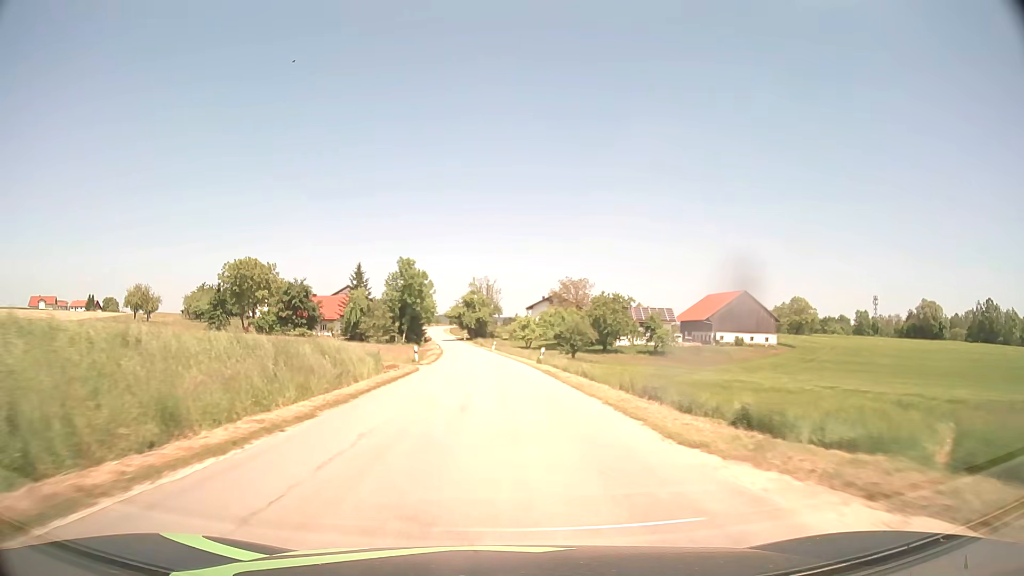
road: tertiary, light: Day
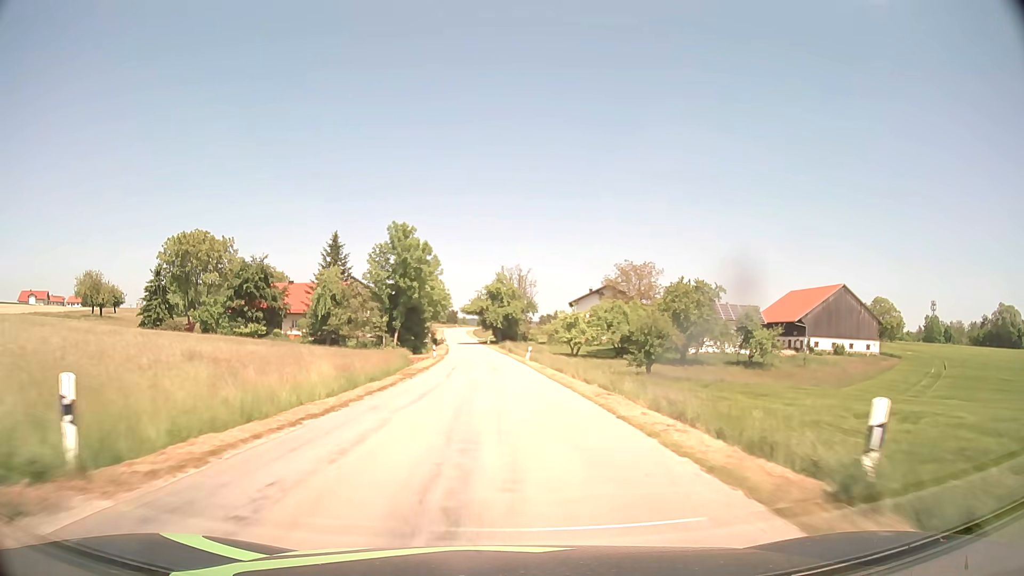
(-0.8, +33.4) m; -3°
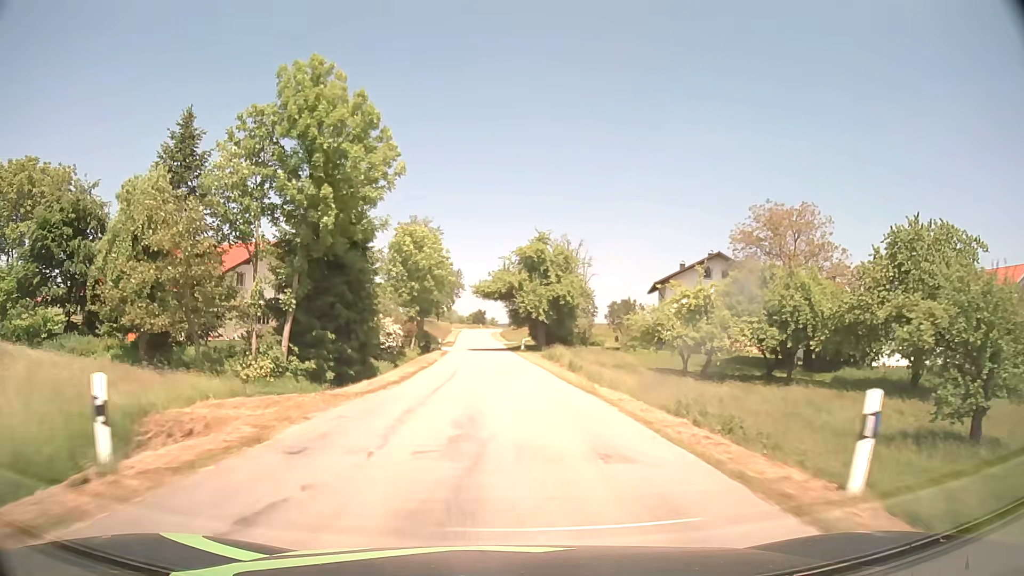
(-1.2, +44.2) m; -3°
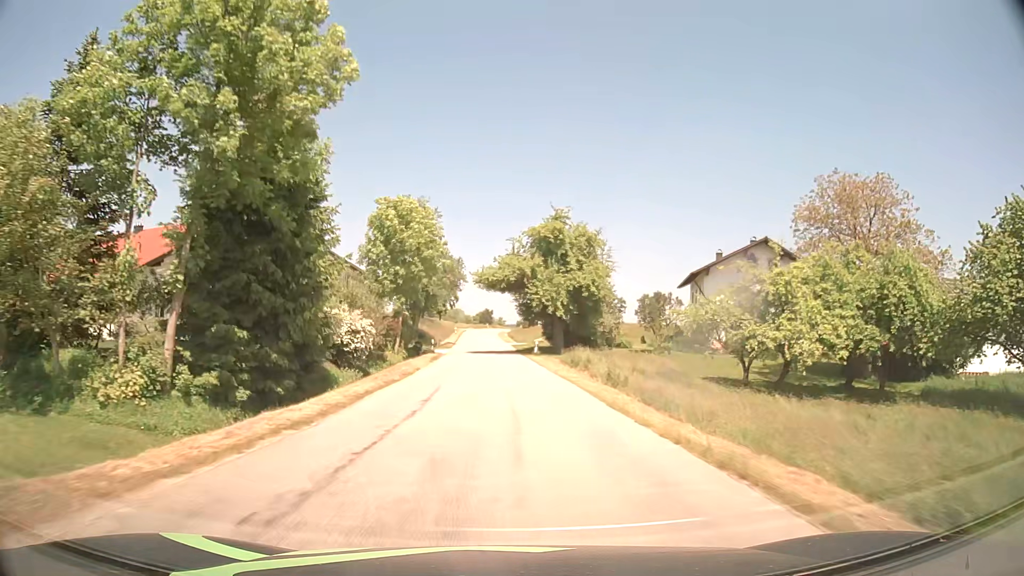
(-0.1, +10.8) m; -1°
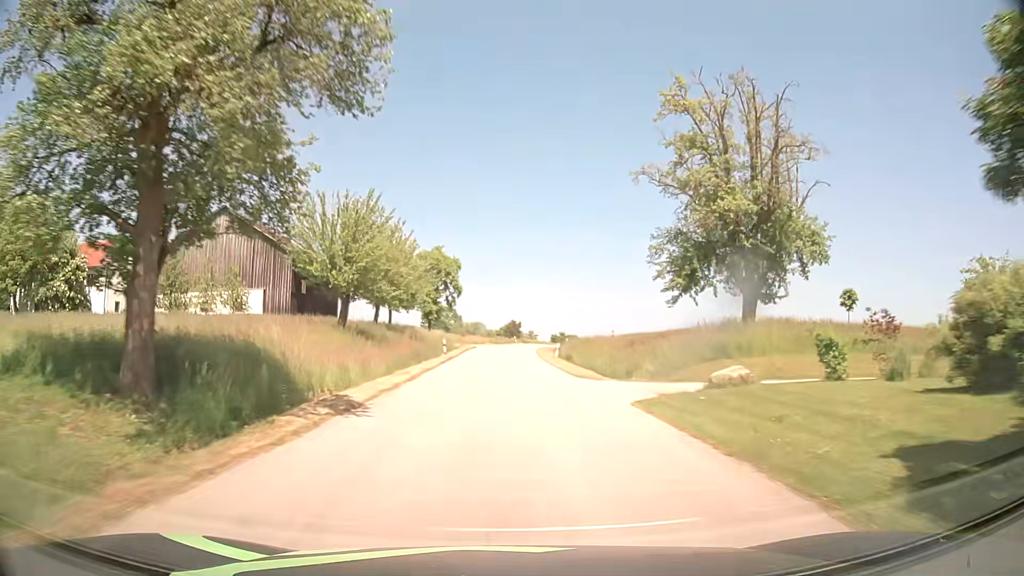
(-1.4, +52.0) m; -2°
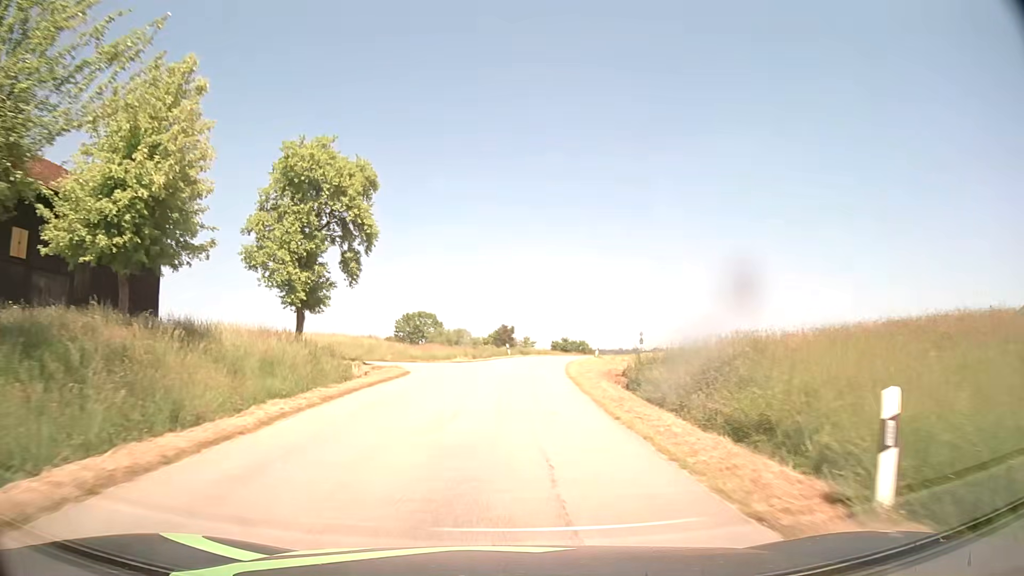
(+0.2, +38.5) m; 0°
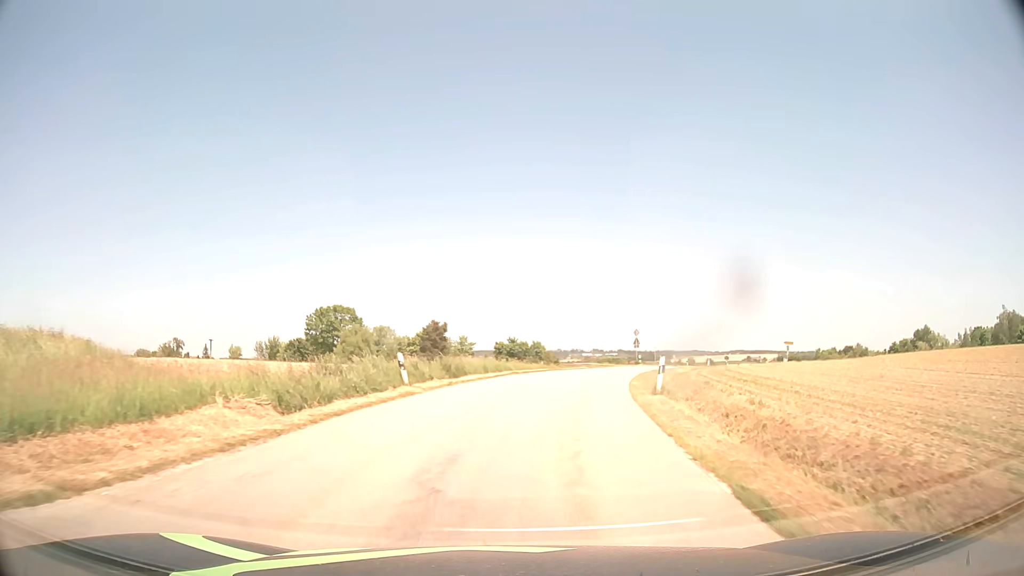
(+1.3, +35.0) m; +5°
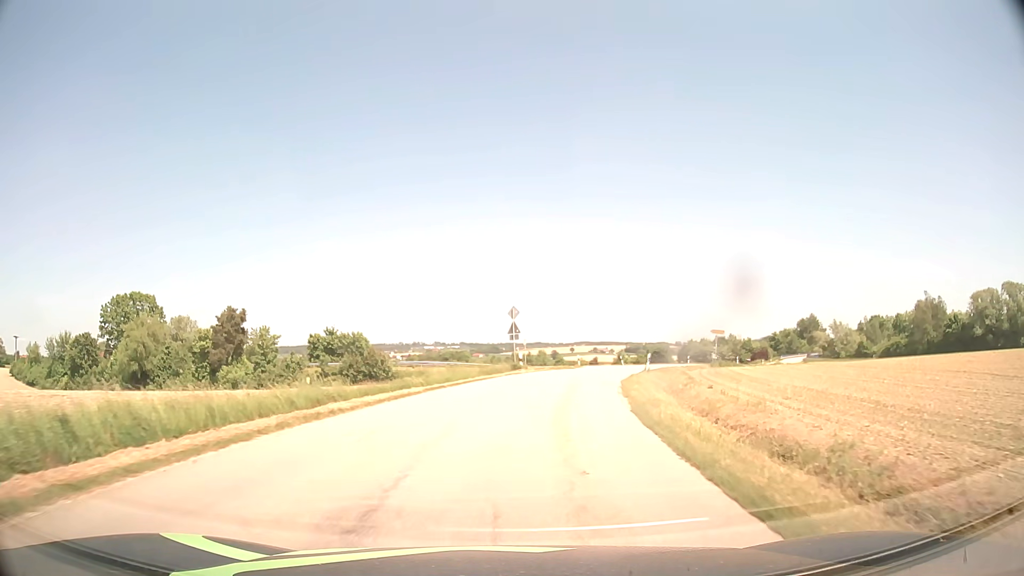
(+3.6, +29.3) m; +14°
(0, +10) (+1, +20) (+3, +30) (+5, +40) (+8, +49) (+12, +58) (+13, +68) (+6, +75) (-3, +79) (-12, +83) m
